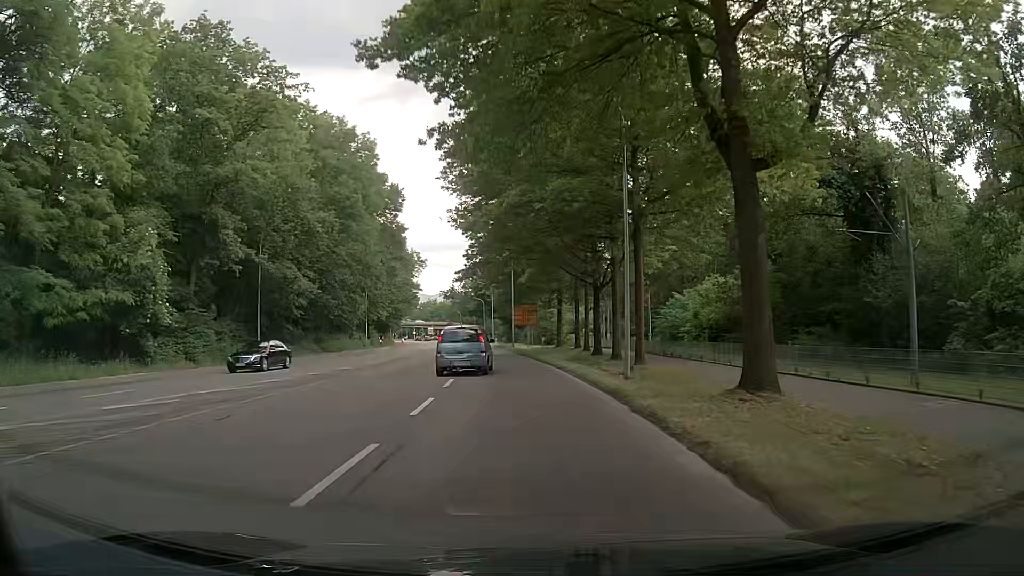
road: secondary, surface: asphalt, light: Day
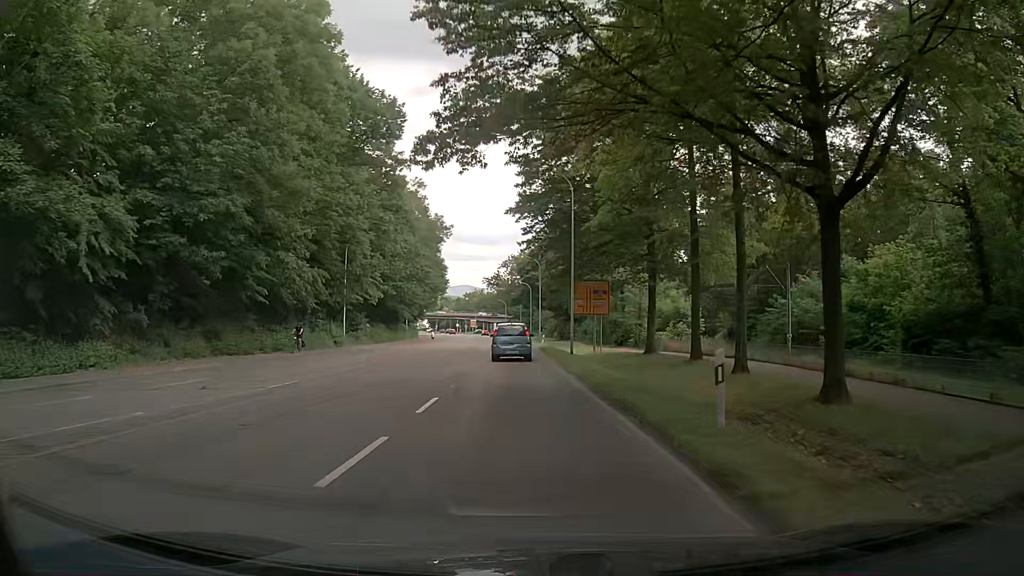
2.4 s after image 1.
(-0.9, +29.7) m; -3°
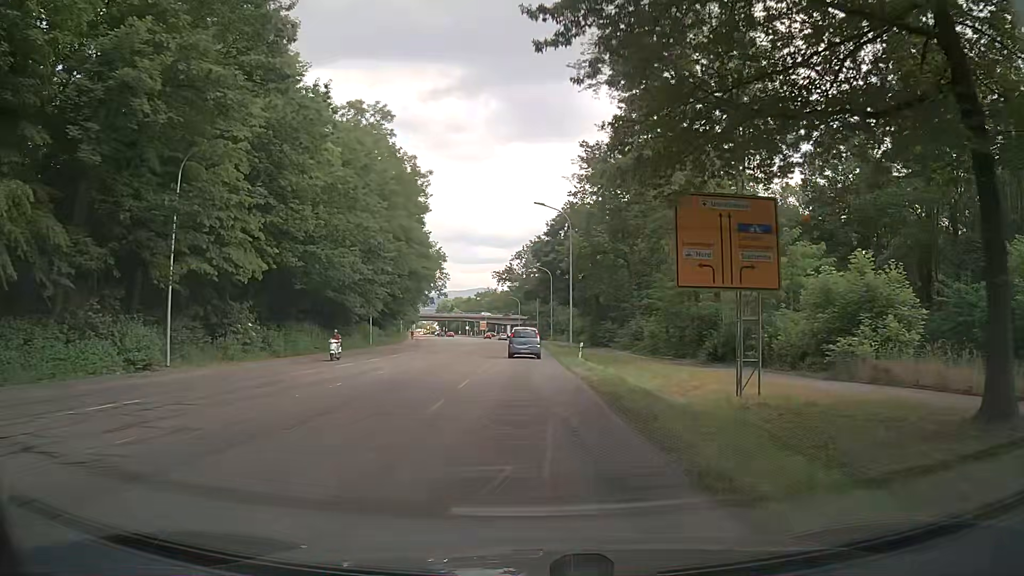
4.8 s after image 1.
(-0.8, +30.3) m; -2°
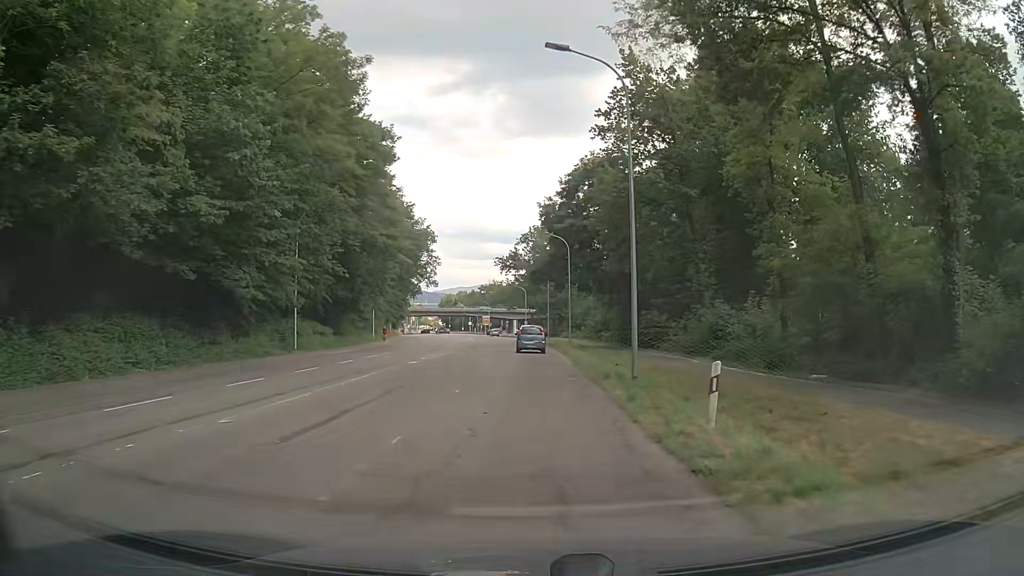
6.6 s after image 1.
(-0.4, +23.2) m; 0°
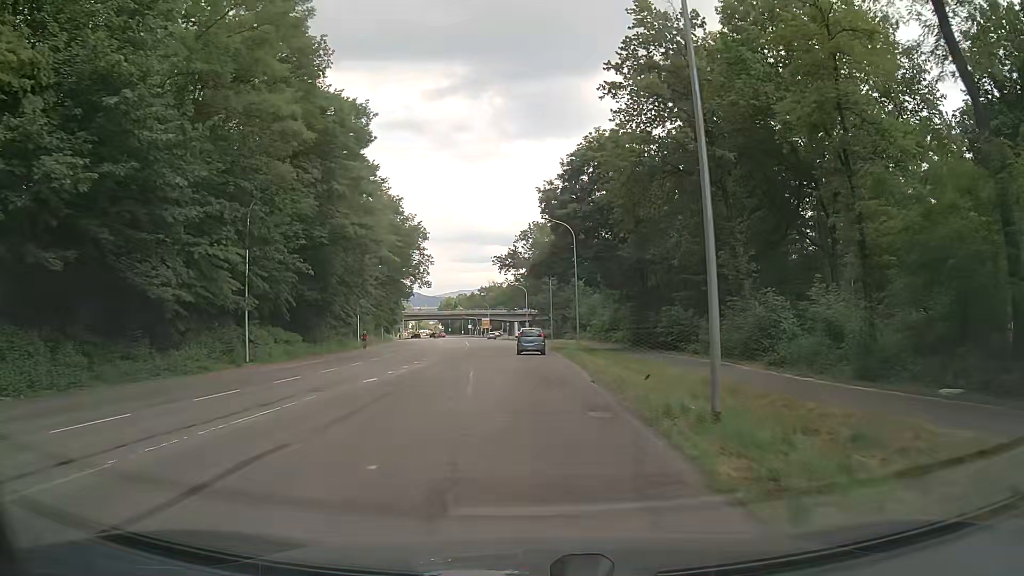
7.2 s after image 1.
(-0.1, +7.9) m; -1°
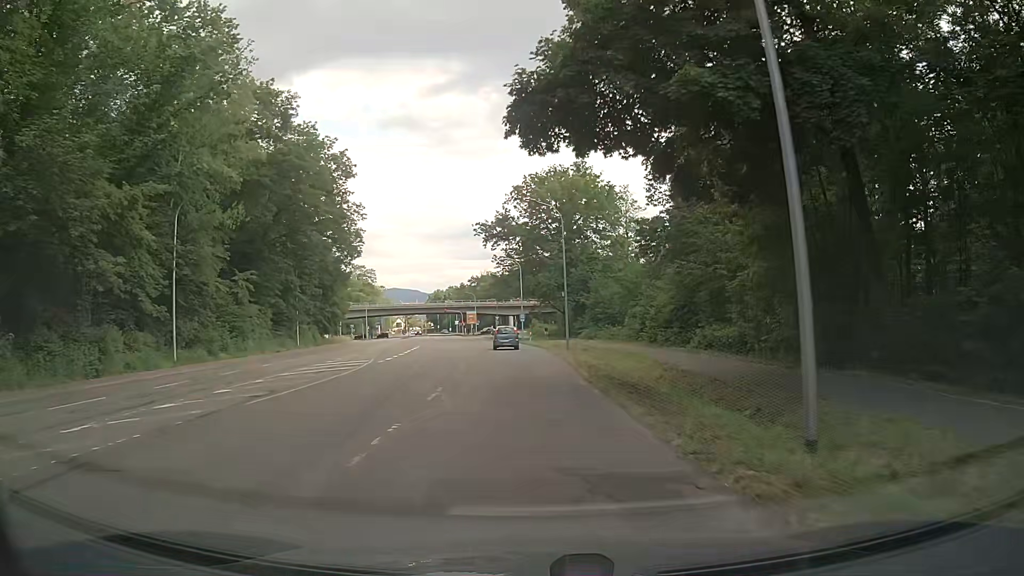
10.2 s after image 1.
(0.0, +39.2) m; 0°
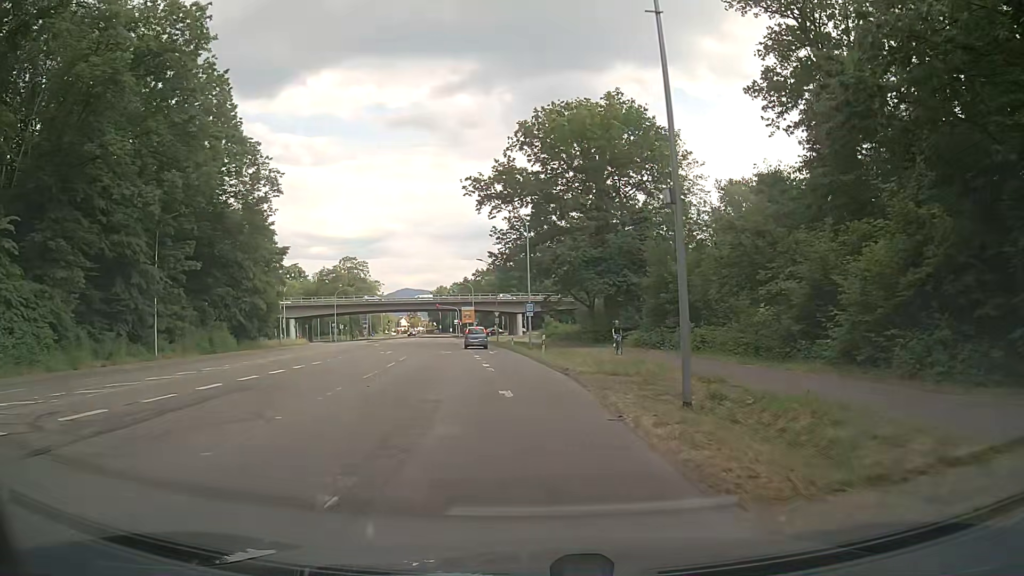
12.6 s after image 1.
(-0.2, +30.1) m; 0°
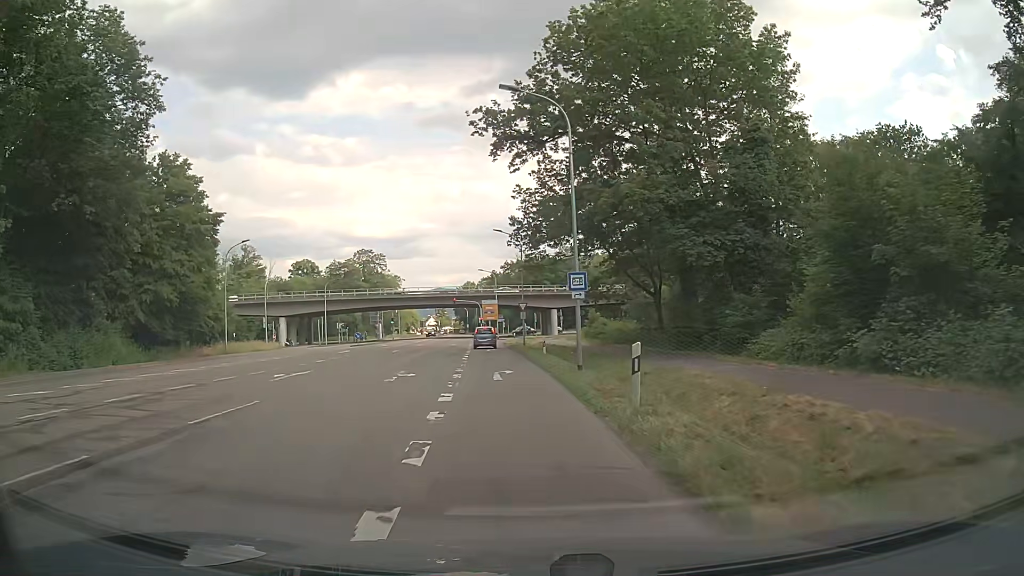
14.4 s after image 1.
(-0.7, +21.9) m; -3°
(0, +10) (-1, +20) (-1, +30) (-2, +40) (-3, +50) (-4, +60) (-5, +70) (-2, +79) (+4, +87) (+13, +92) m
